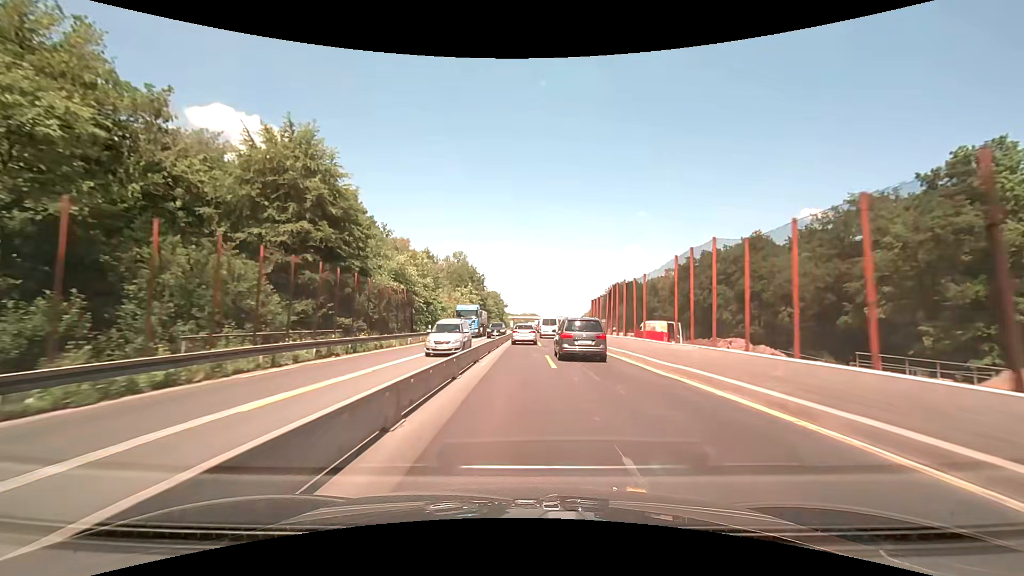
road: motorway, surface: concrete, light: Day
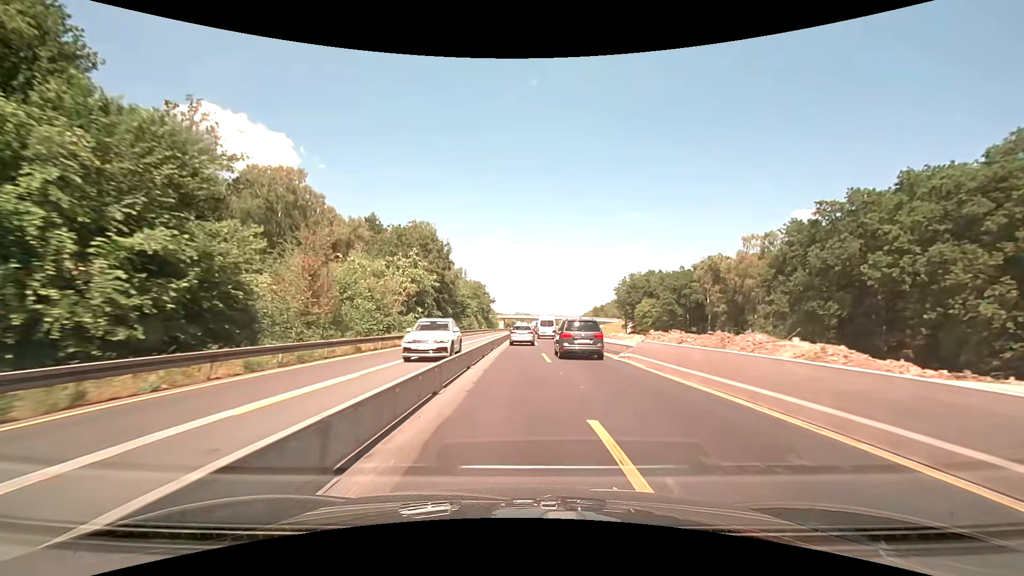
(+0.4, +50.7) m; +1°
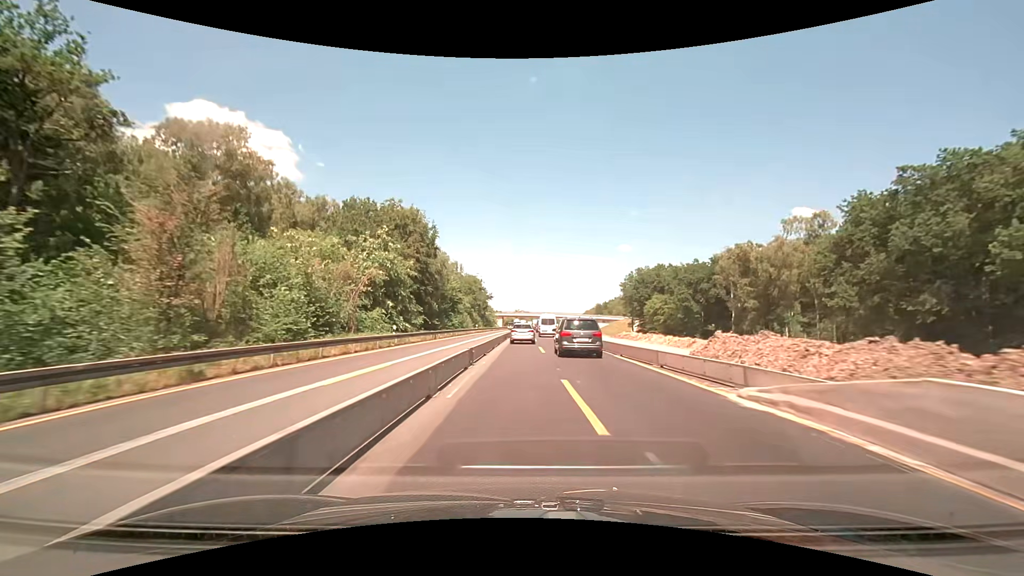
(0.0, +12.7) m; 0°
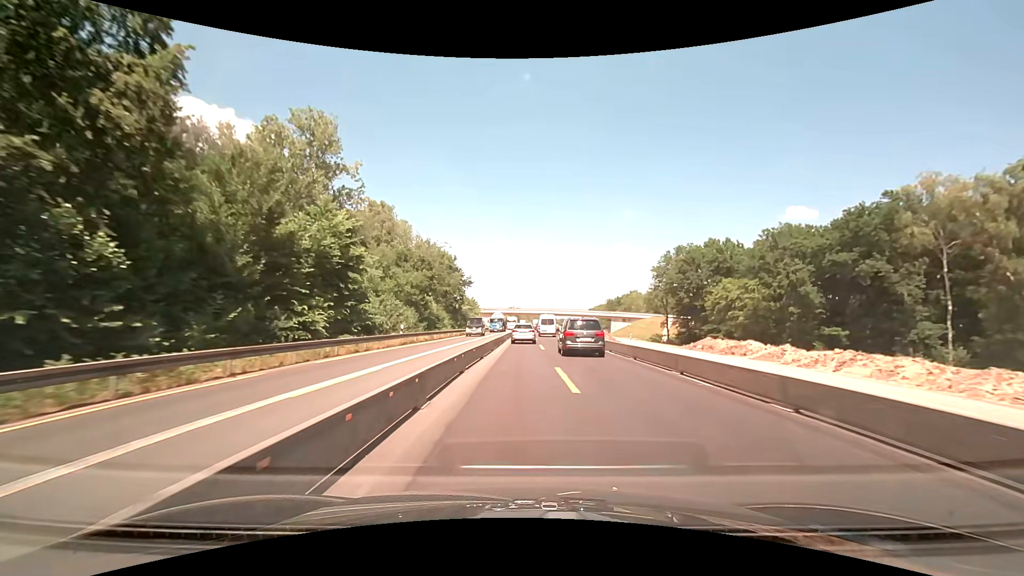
(+0.2, +50.8) m; +1°
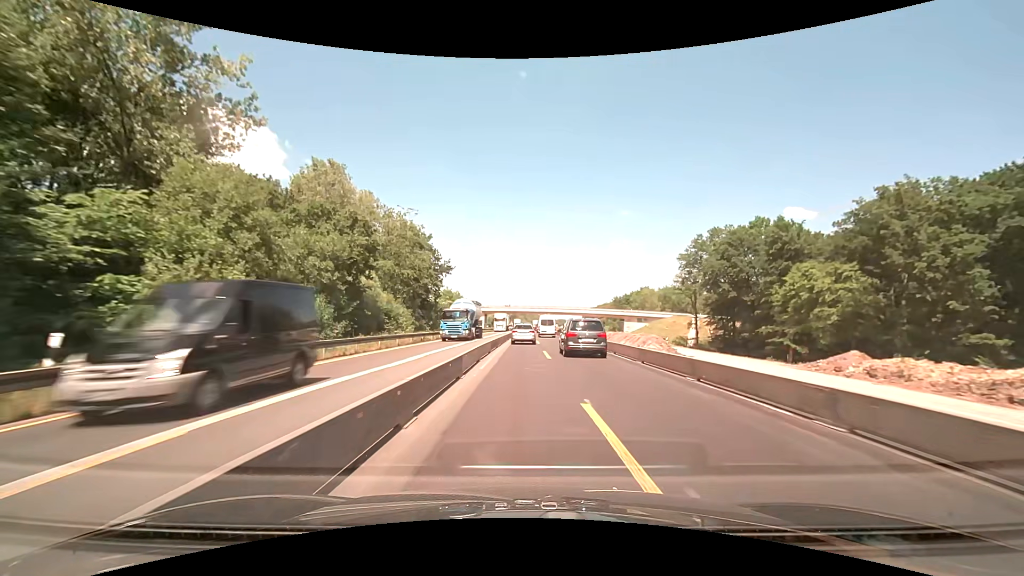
(0.0, +25.5) m; 0°
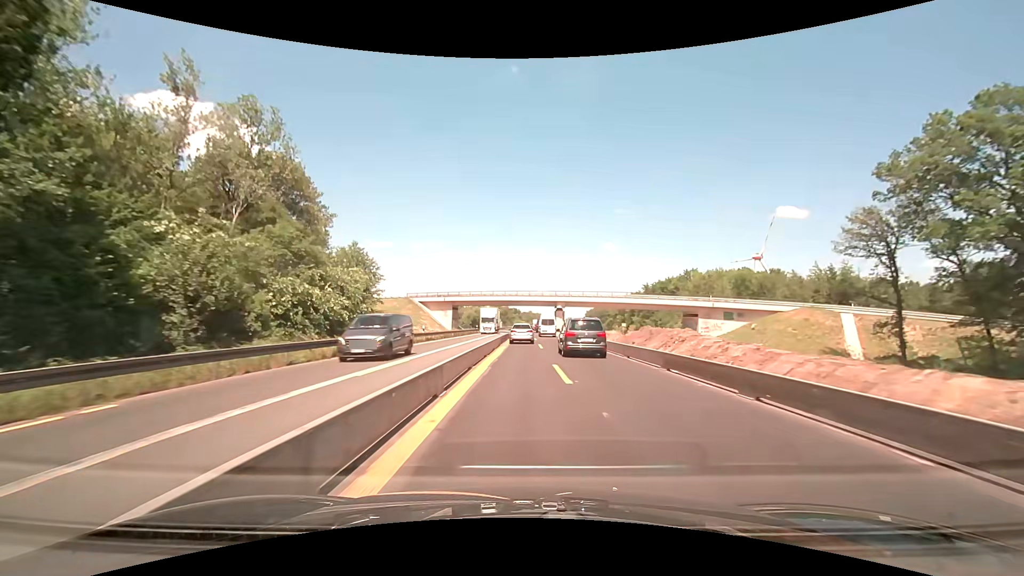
(+0.5, +63.5) m; +1°
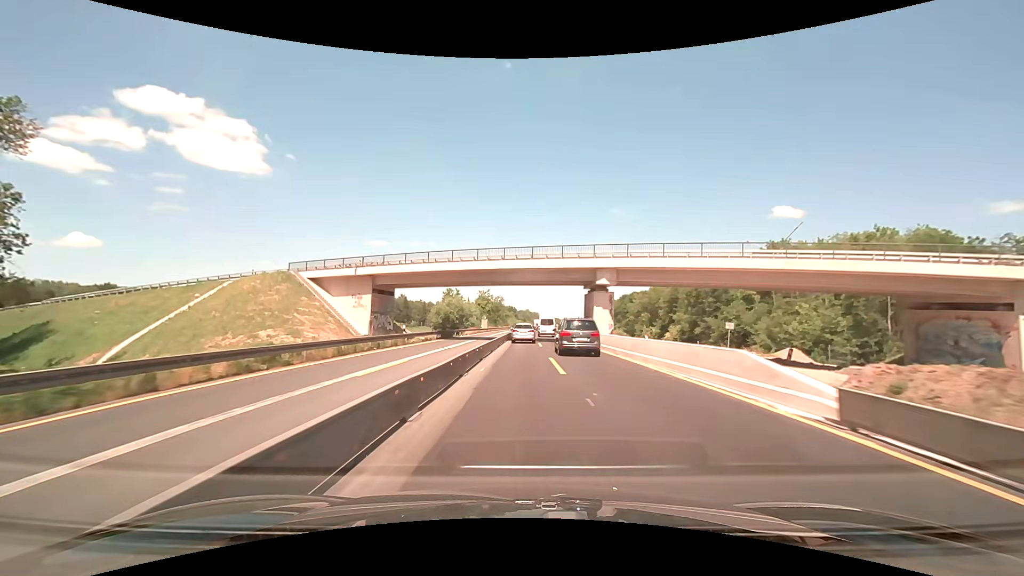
(+0.4, +50.8) m; +1°
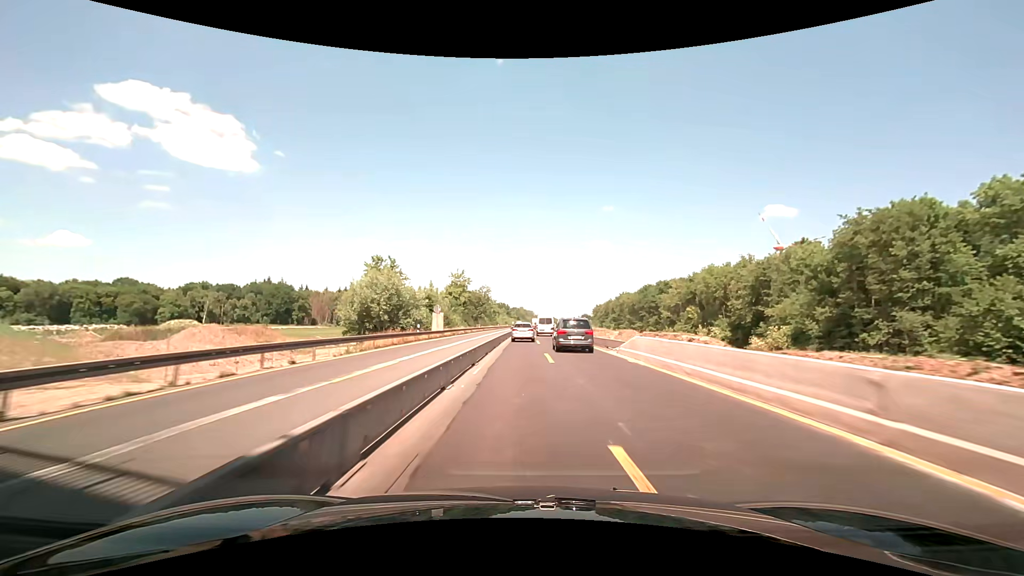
(+0.3, +50.9) m; +1°
(0, +10) (0, +20) (0, +30) (0, +40) (0, +50) (0, +60) (-1, +70) (-1, +80) (-1, +90) (0, +100) m
